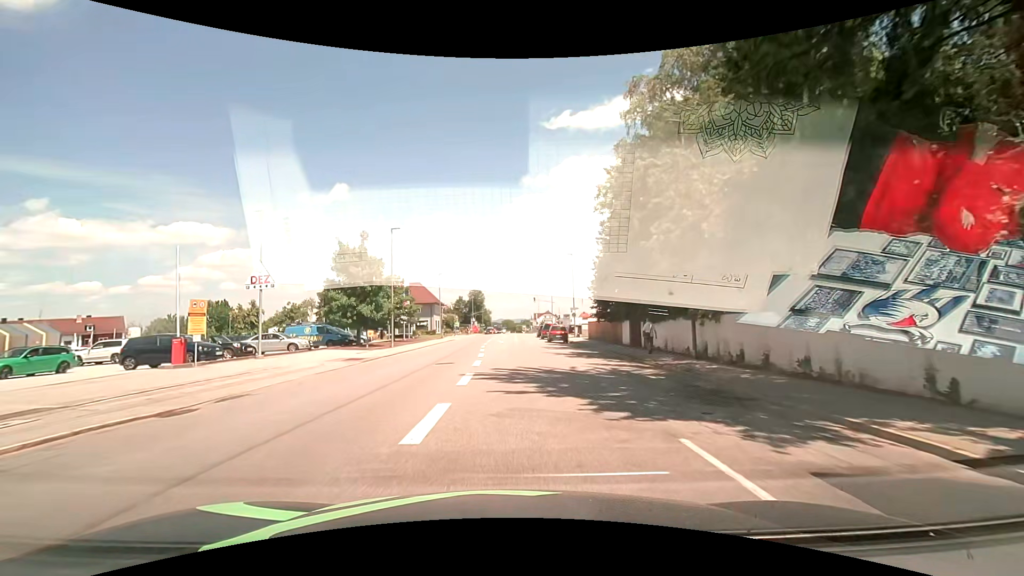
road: tertiary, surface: asphalt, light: Day
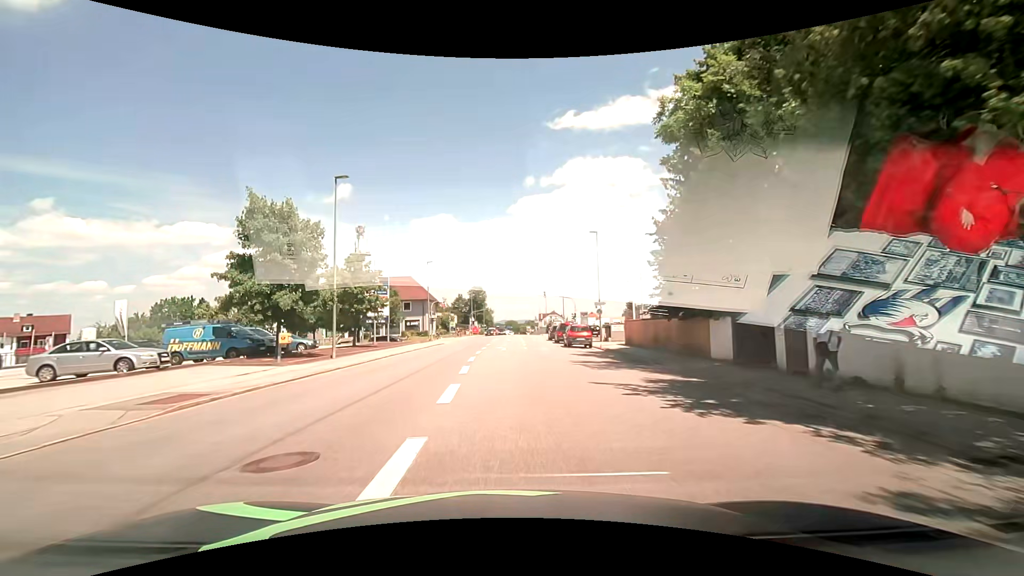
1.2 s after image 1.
(-0.1, +14.9) m; 0°
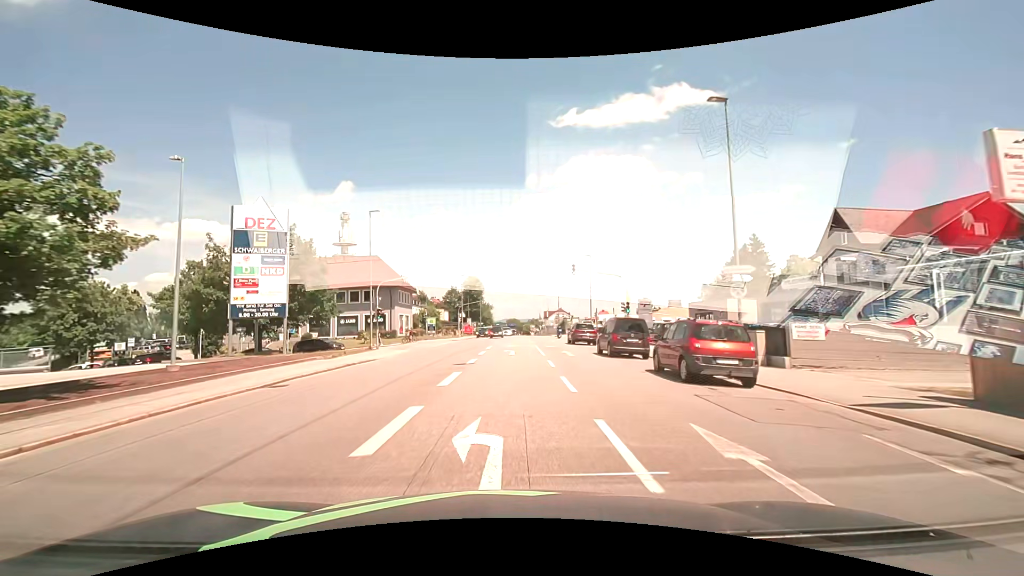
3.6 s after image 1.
(0.0, +27.5) m; 0°
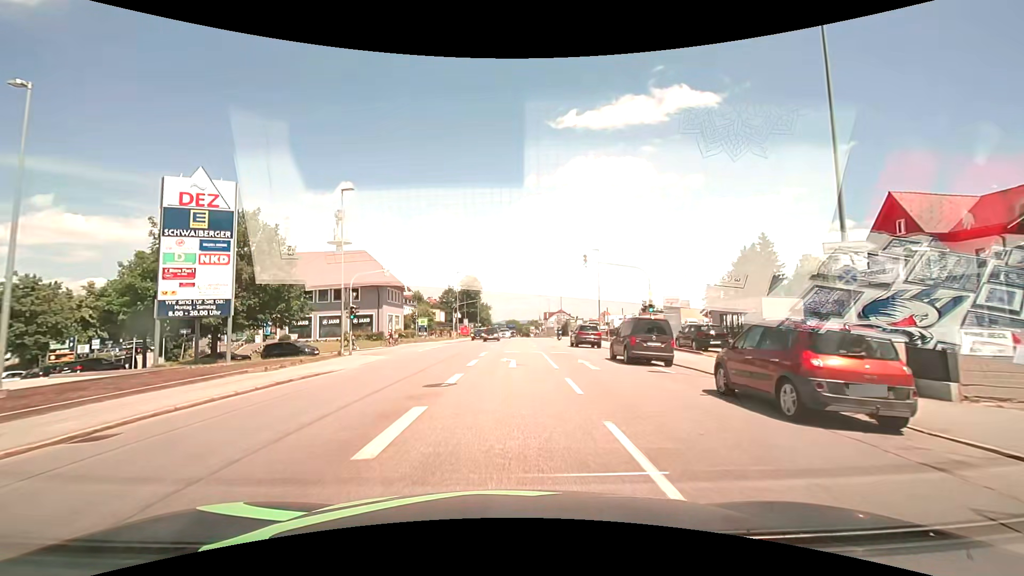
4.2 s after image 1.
(0.0, +6.1) m; 0°
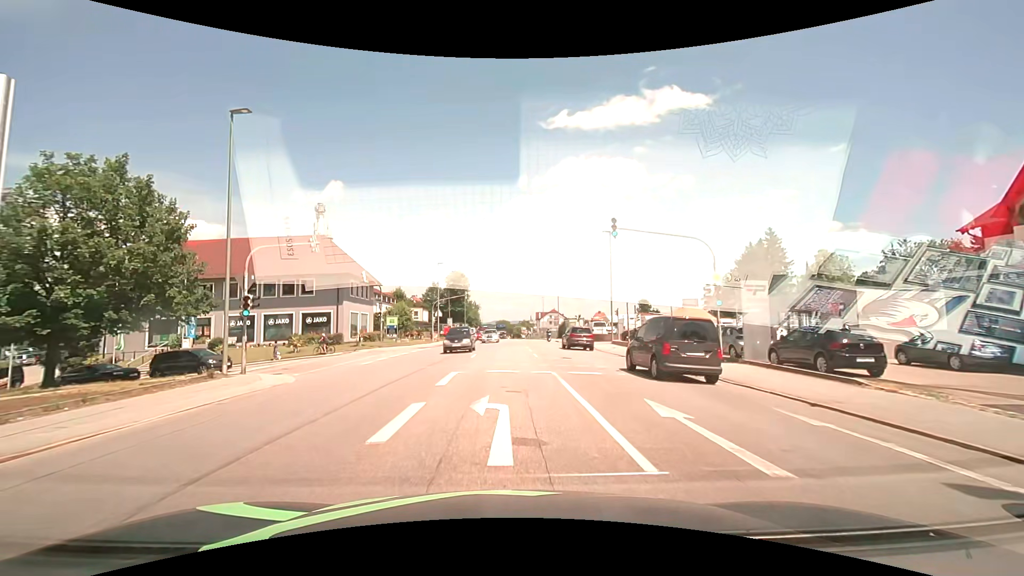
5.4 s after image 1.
(+0.1, +11.2) m; +1°
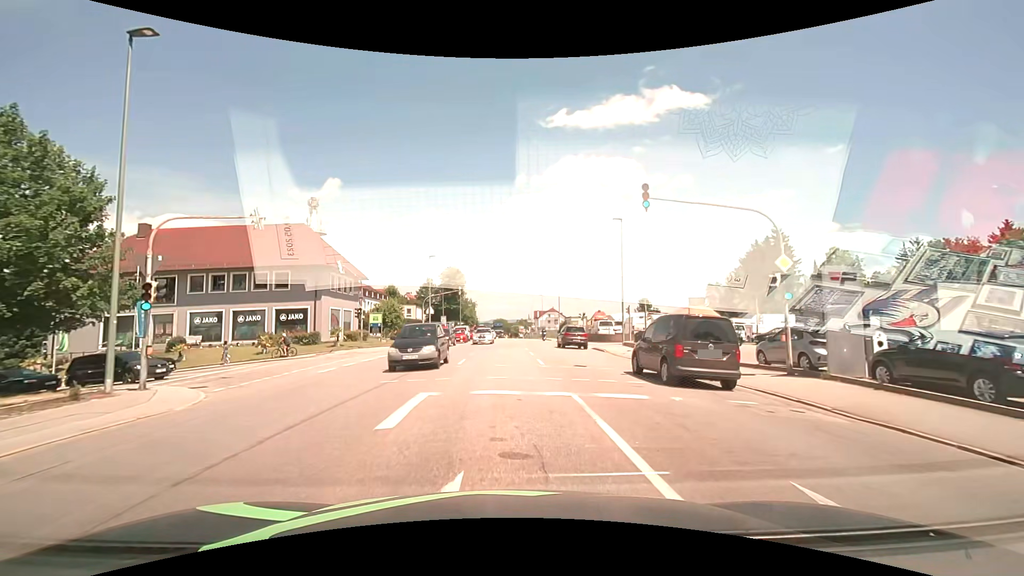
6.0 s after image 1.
(0.0, +5.1) m; 0°
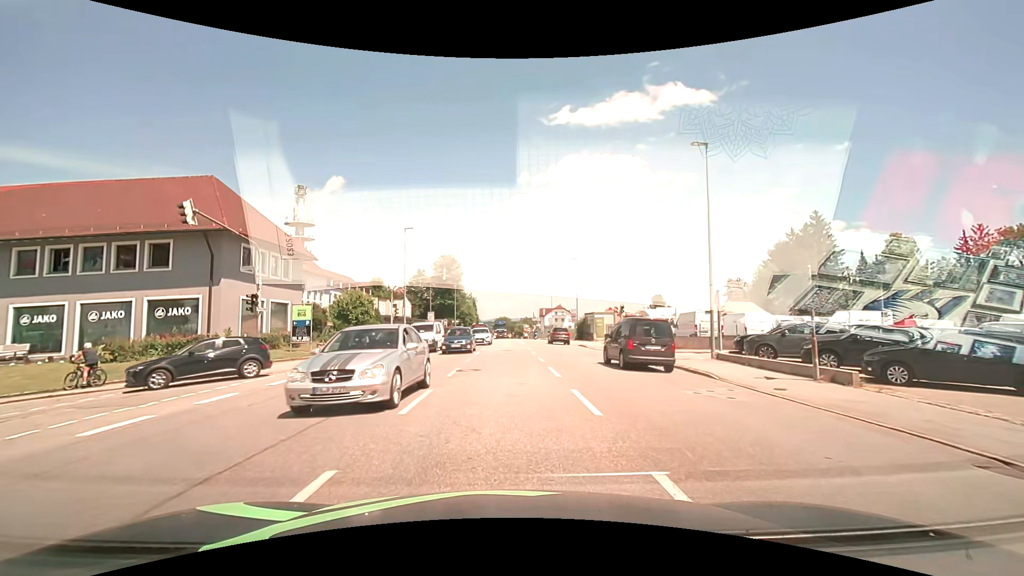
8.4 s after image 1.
(-0.2, +16.1) m; -1°
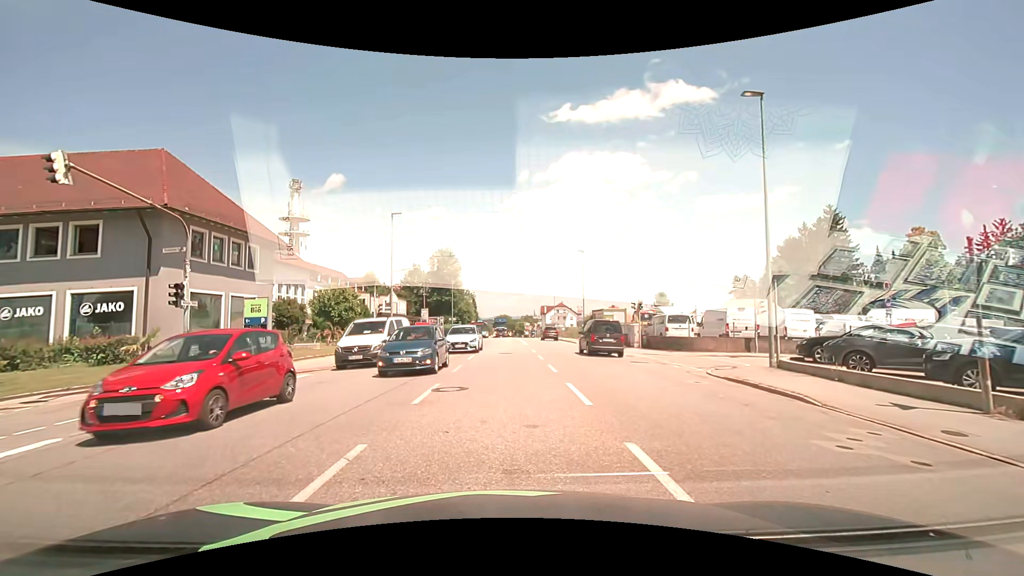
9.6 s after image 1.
(0.0, +4.8) m; 0°
